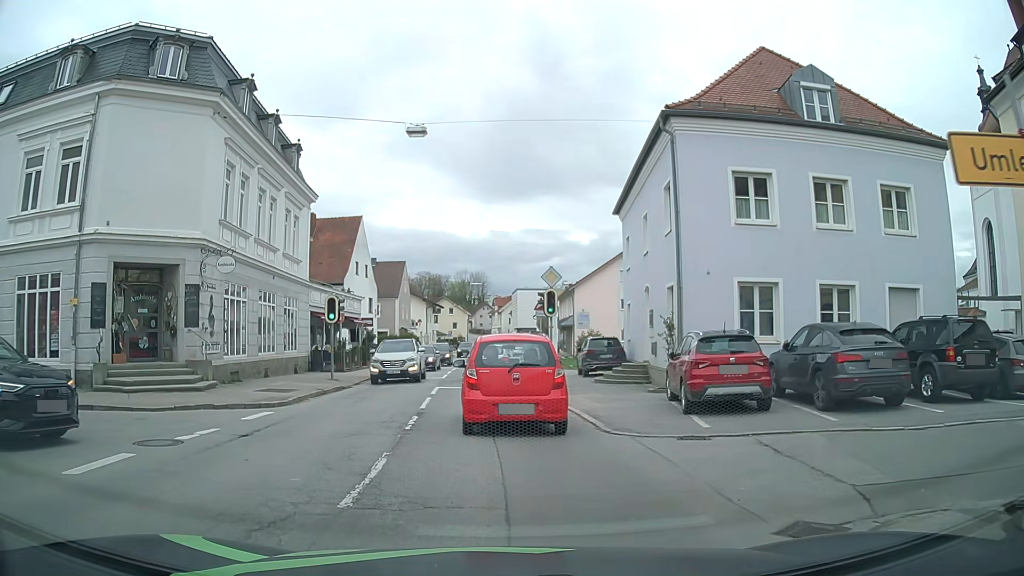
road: secondary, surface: asphalt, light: Day
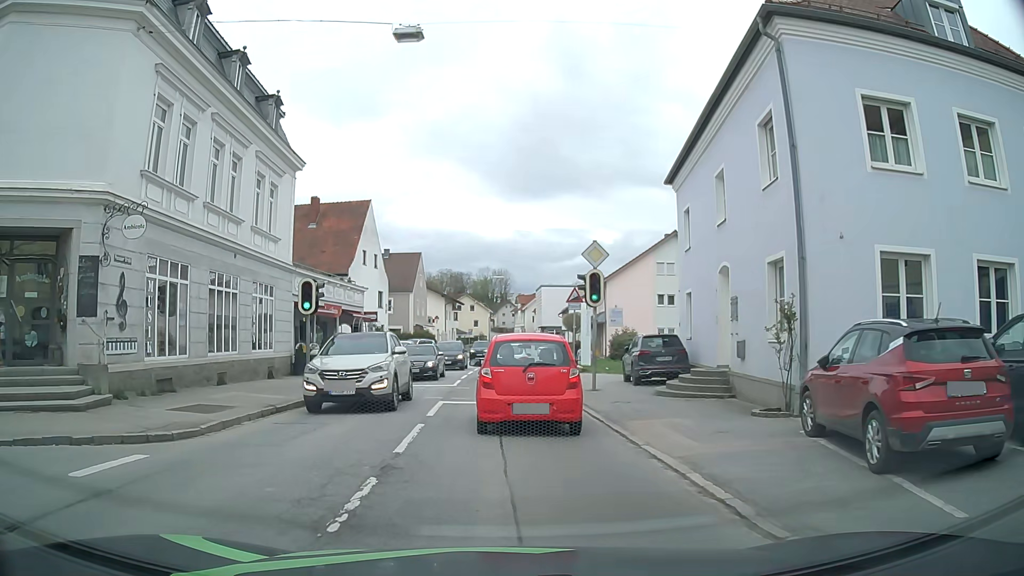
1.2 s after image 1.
(-0.2, +6.3) m; -2°
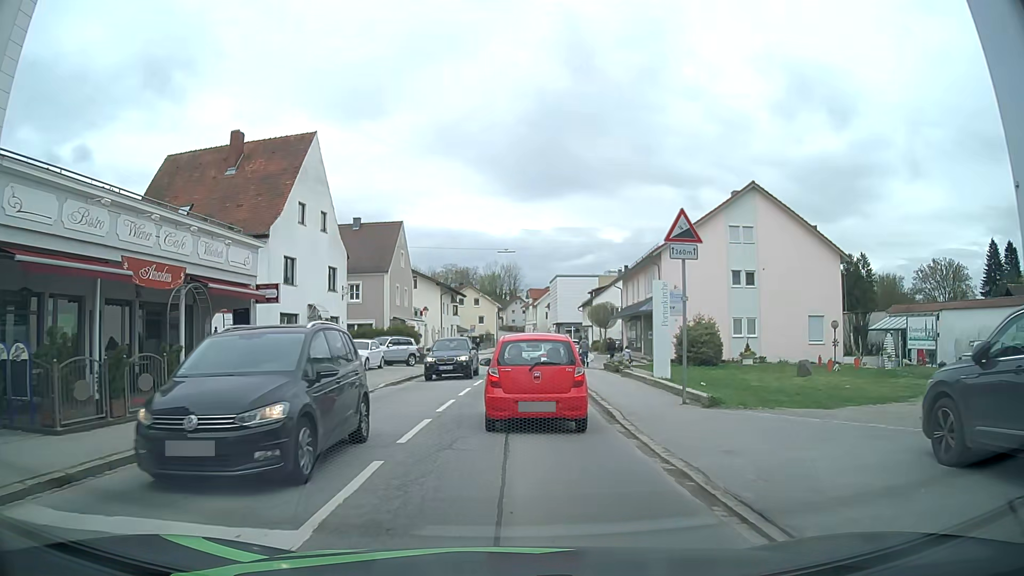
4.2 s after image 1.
(-0.1, +18.6) m; -1°
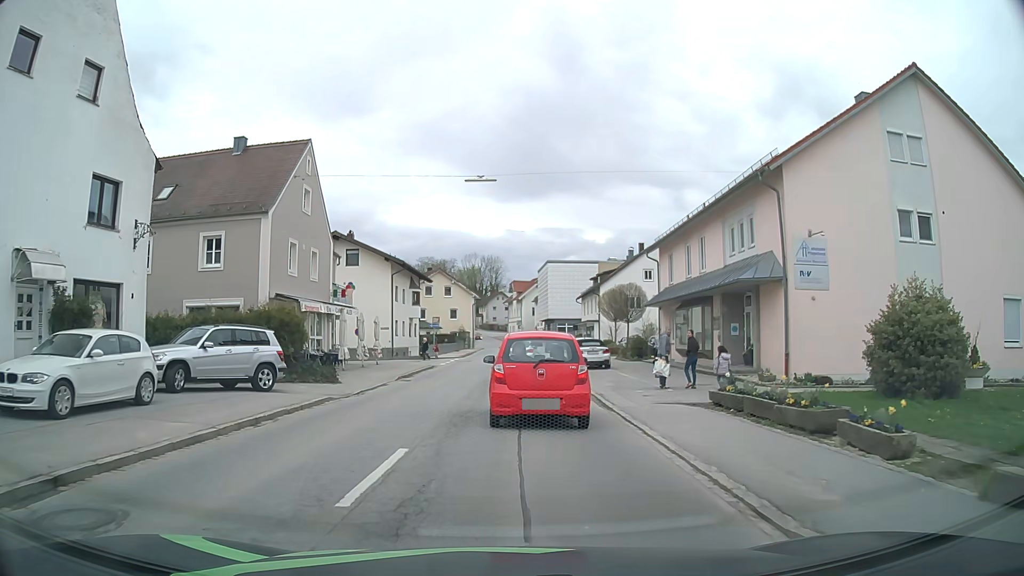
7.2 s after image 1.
(+0.5, +21.7) m; +2°
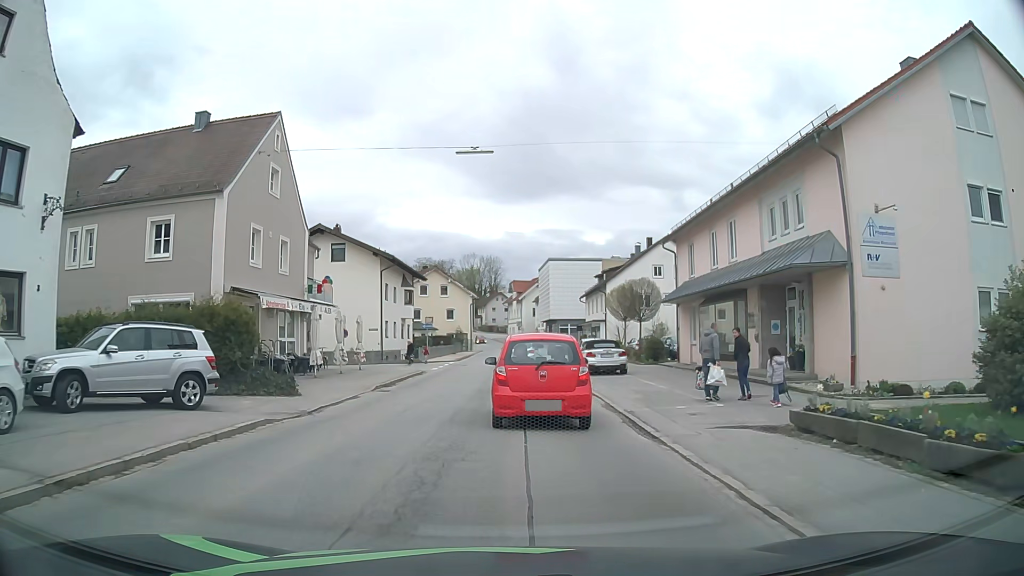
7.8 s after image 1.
(0.0, +4.5) m; -1°
